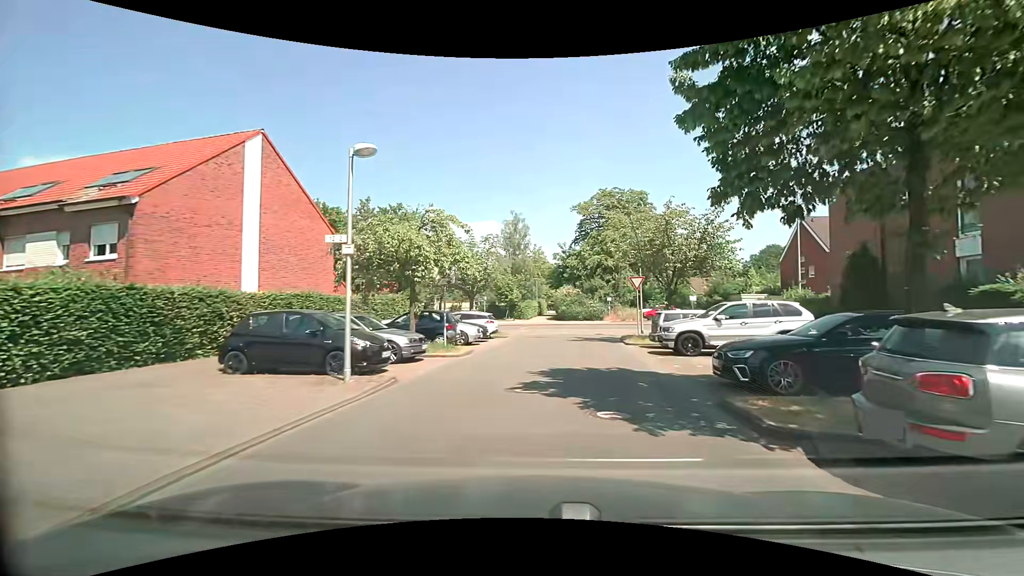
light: Day
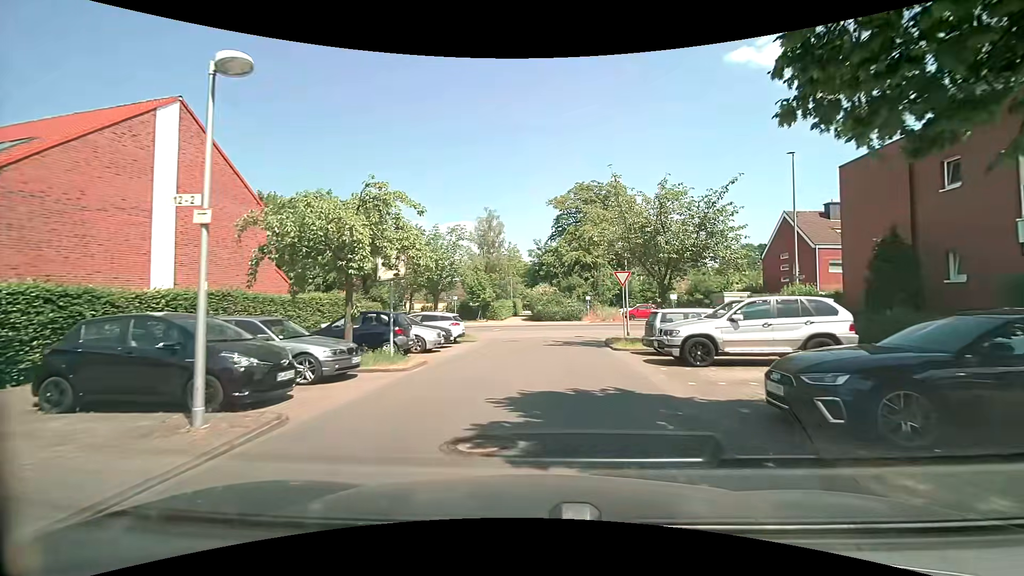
(+0.1, +3.5) m; +2°
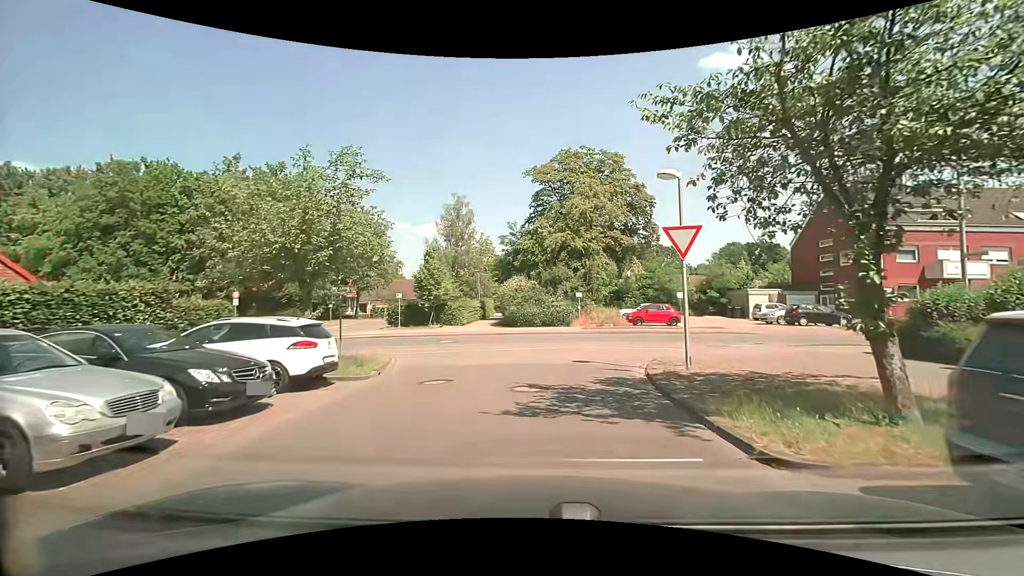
(+0.4, +12.9) m; +3°
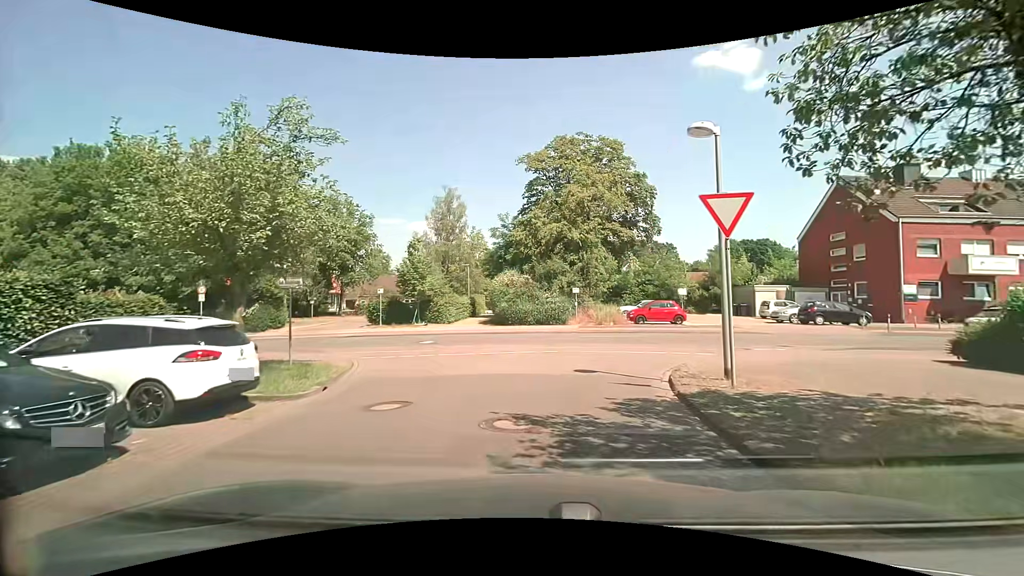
(0.0, +2.8) m; +1°
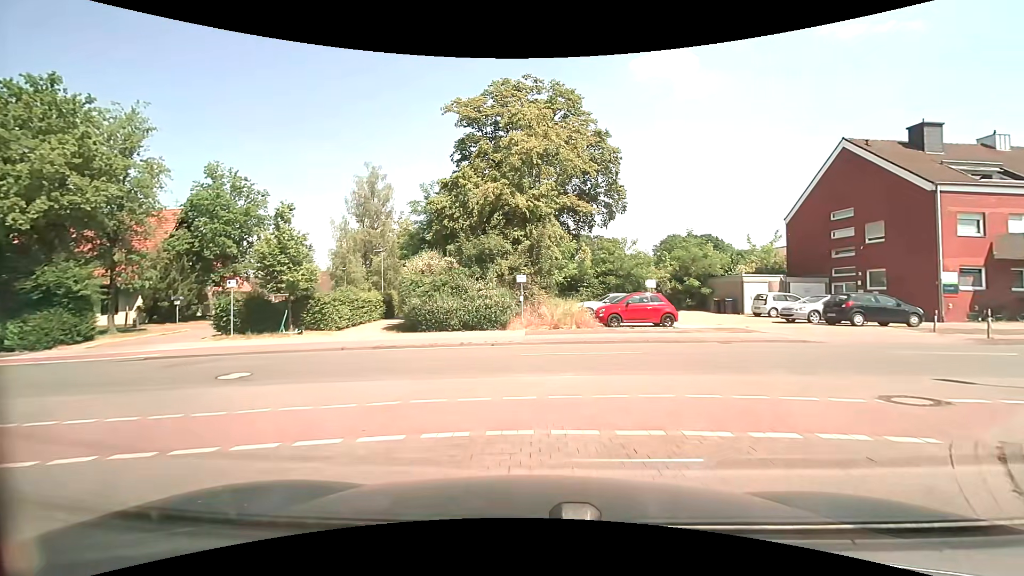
(+0.5, +10.0) m; +6°
